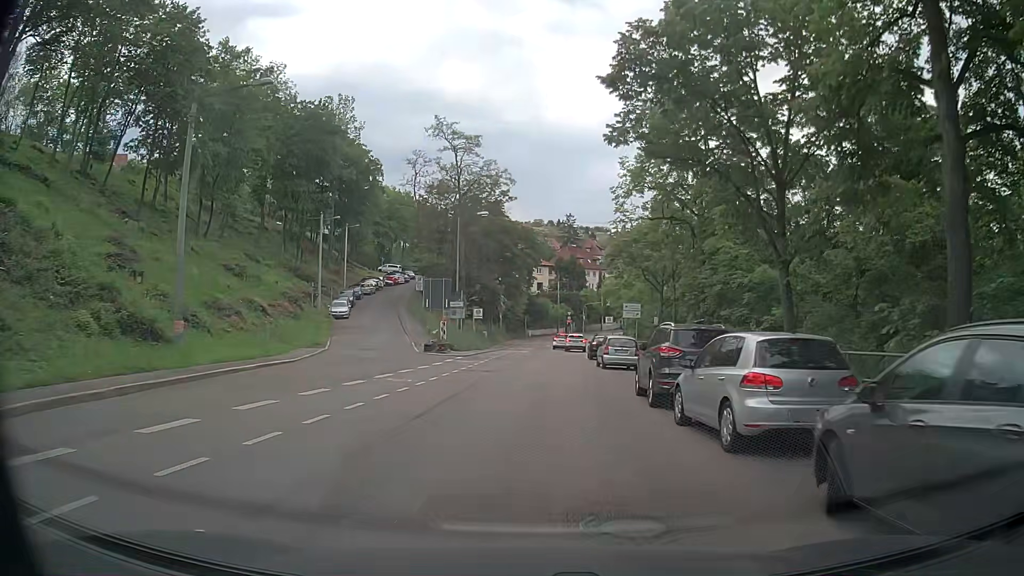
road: secondary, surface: asphalt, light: Day
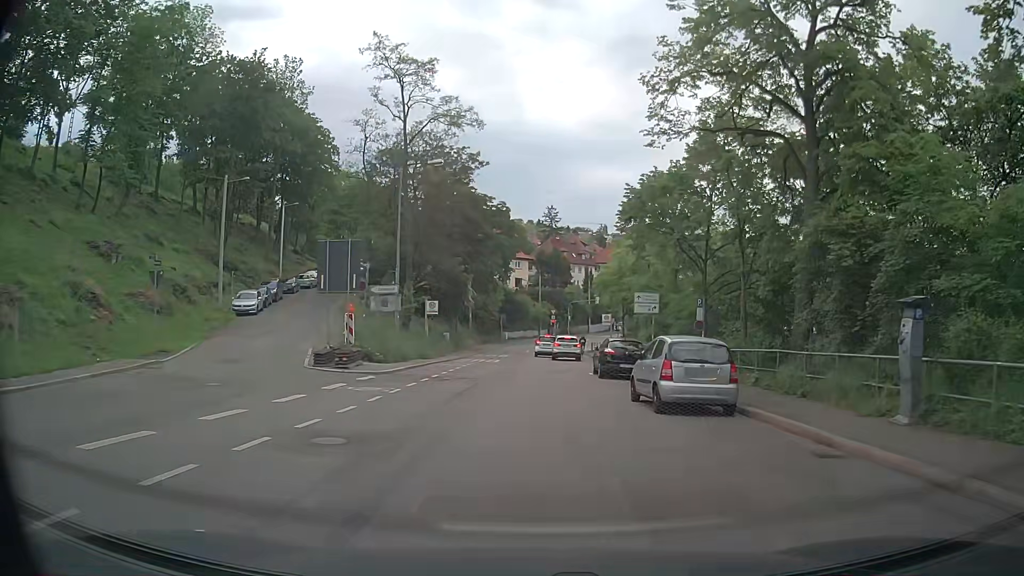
(+0.5, +16.2) m; +2°
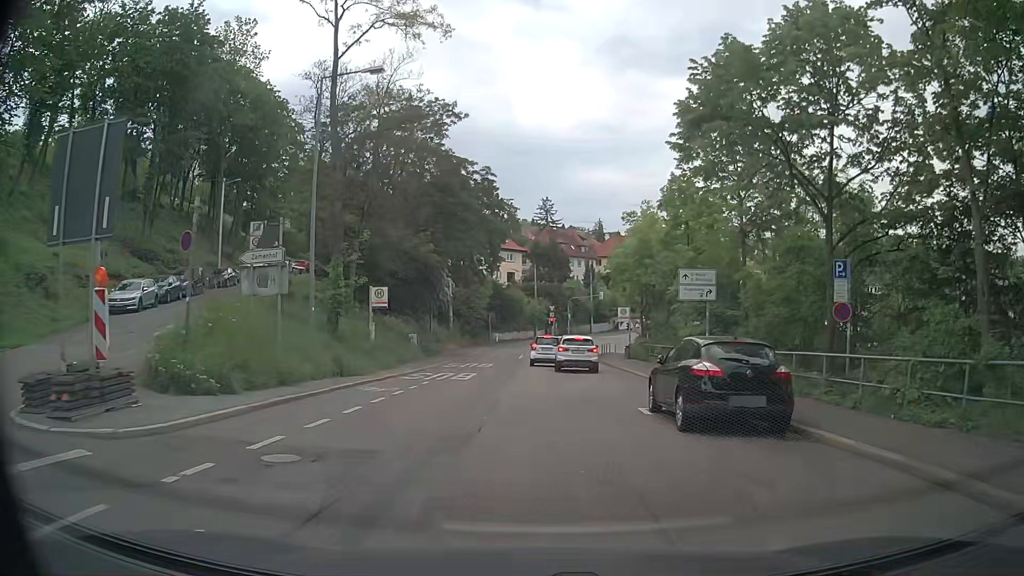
(+0.2, +13.5) m; +1°
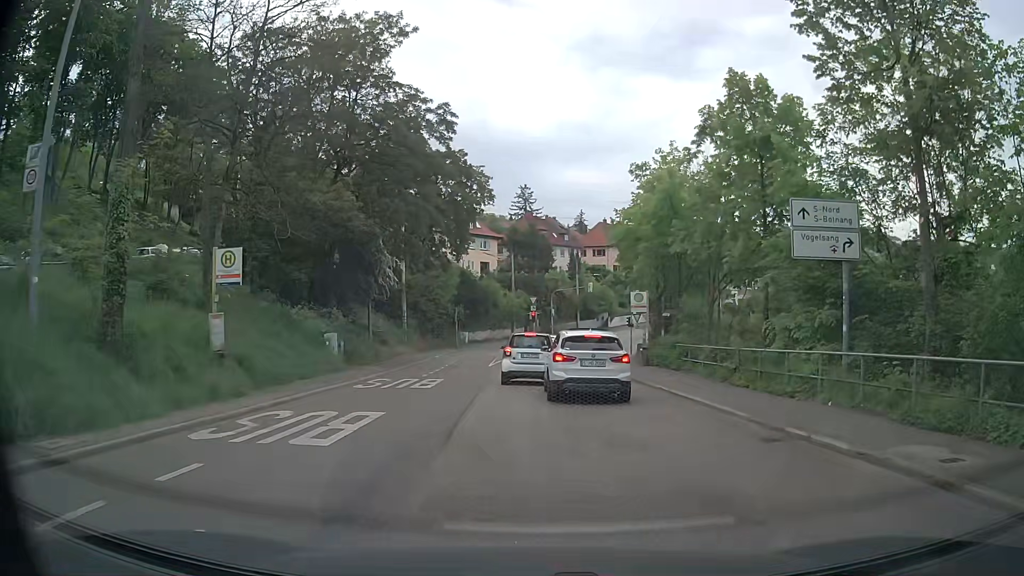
(+0.2, +13.3) m; +3°
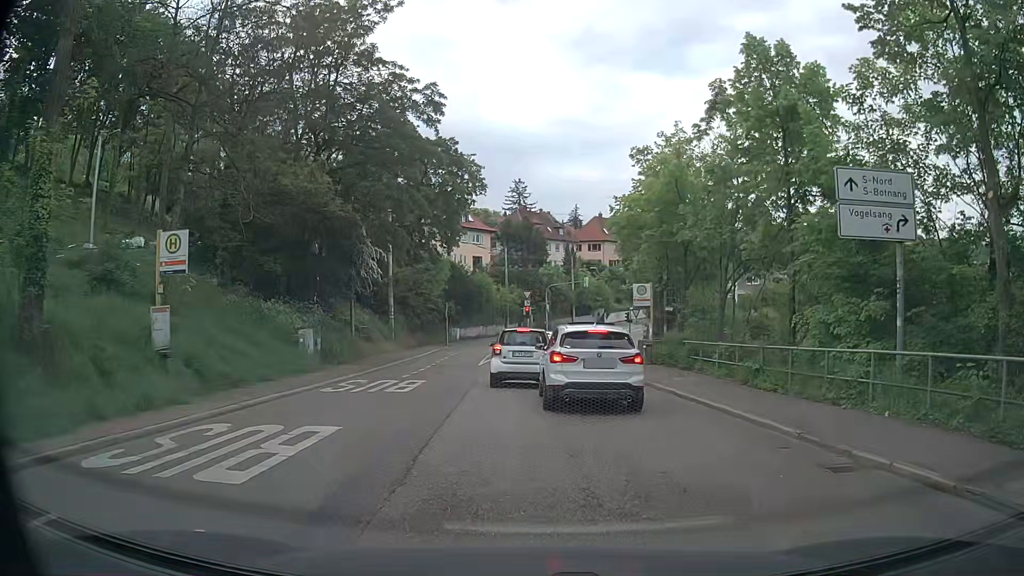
(0.0, +2.4) m; -1°
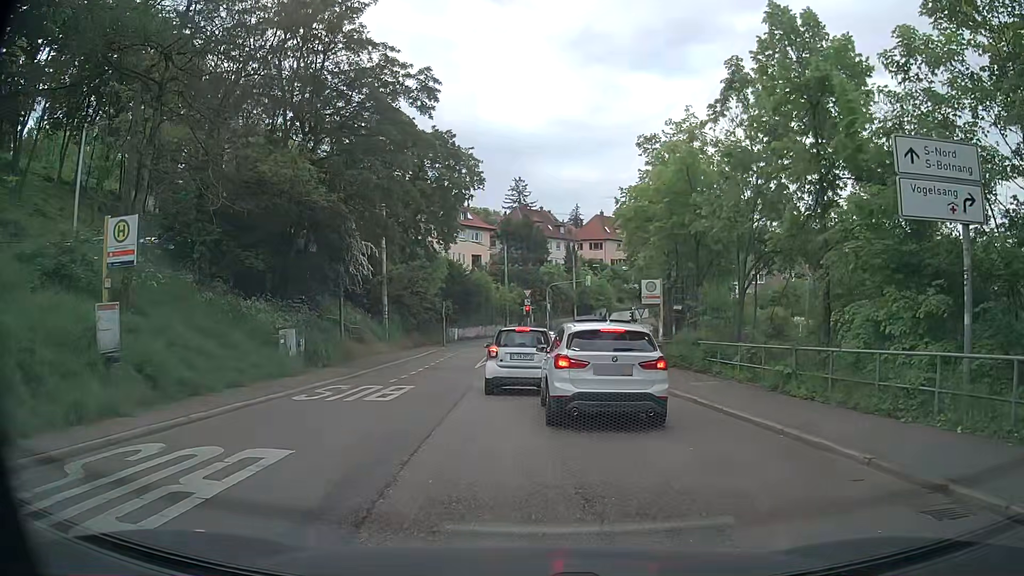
(0.0, +2.0) m; +2°
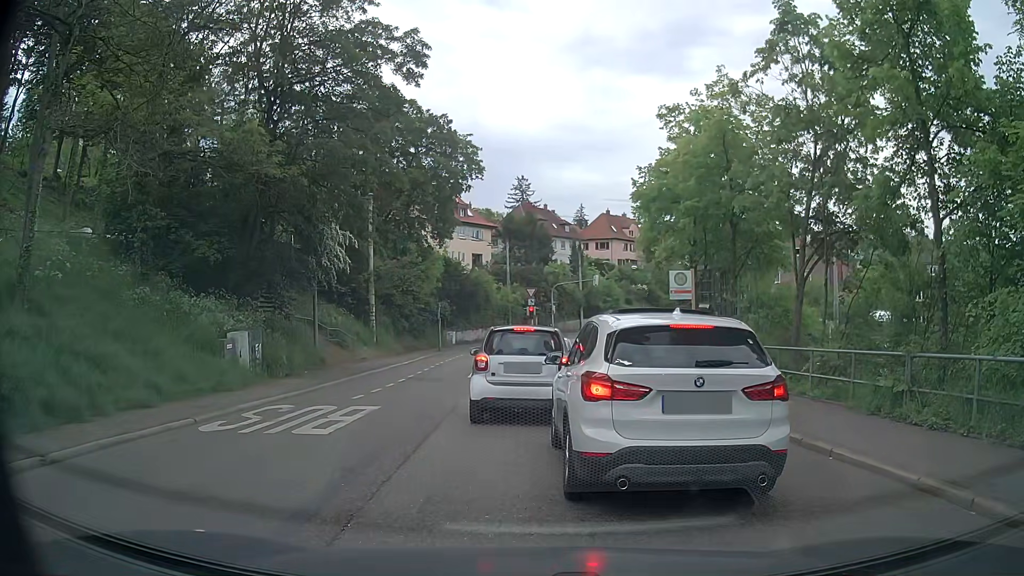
(-0.1, +4.3) m; -1°
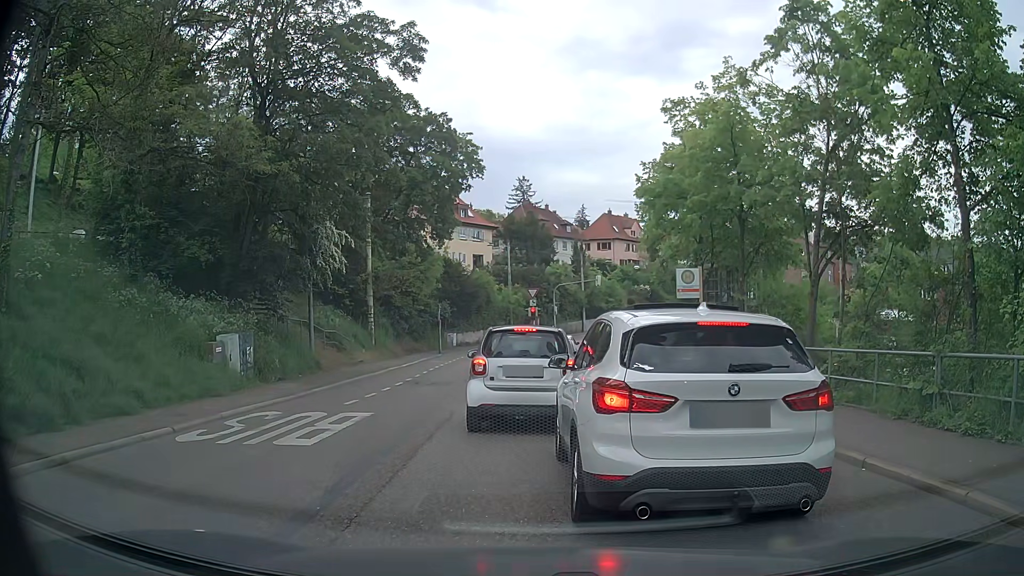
(0.0, +0.8) m; 0°
